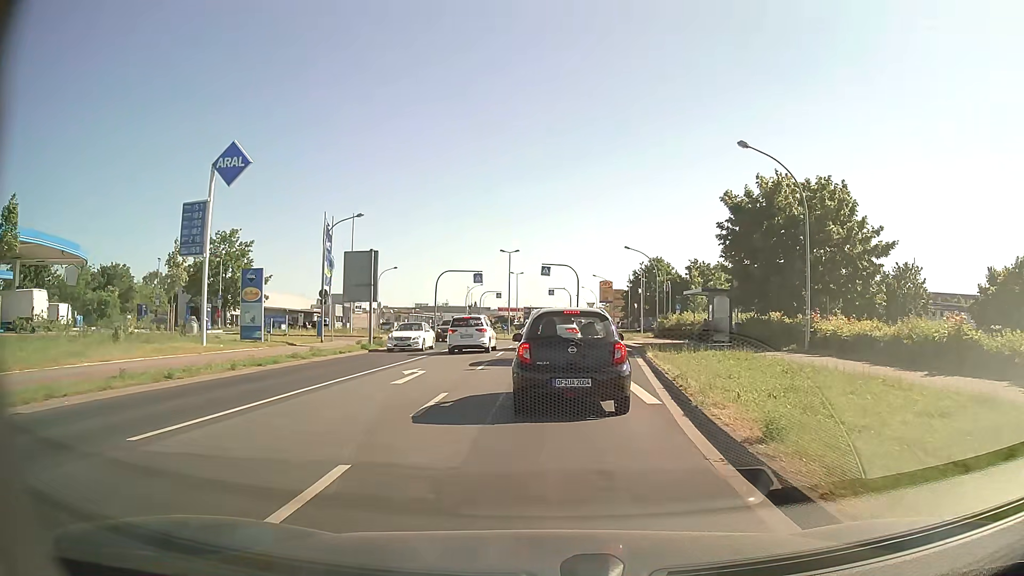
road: tertiary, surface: asphalt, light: Day
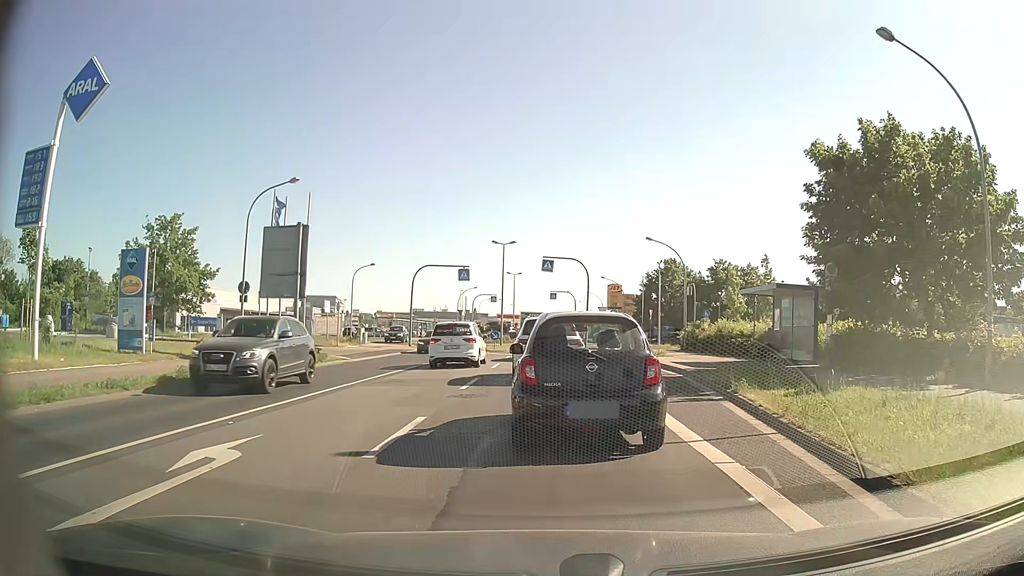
(0.0, +11.1) m; +1°
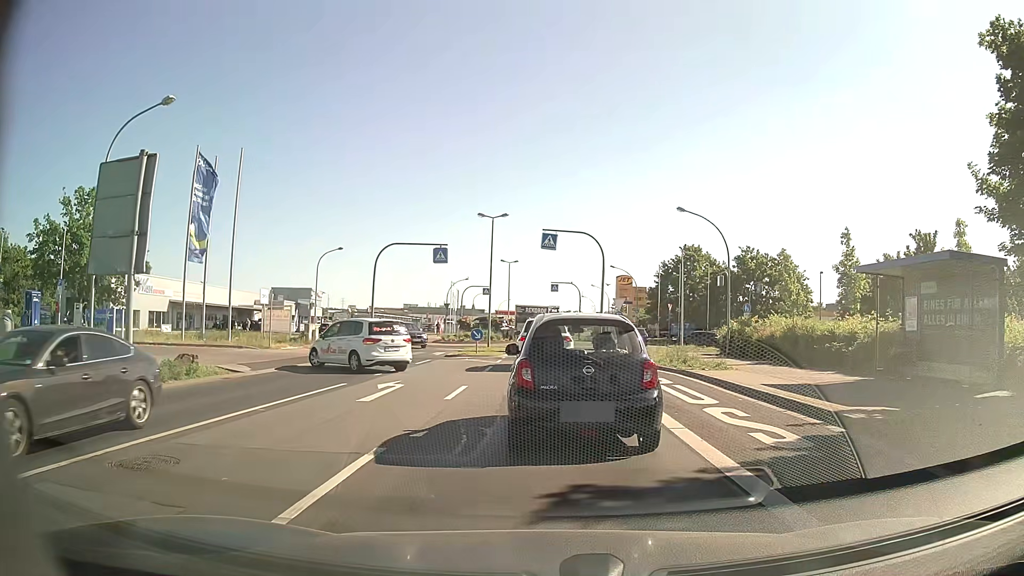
(-0.1, +11.2) m; 0°
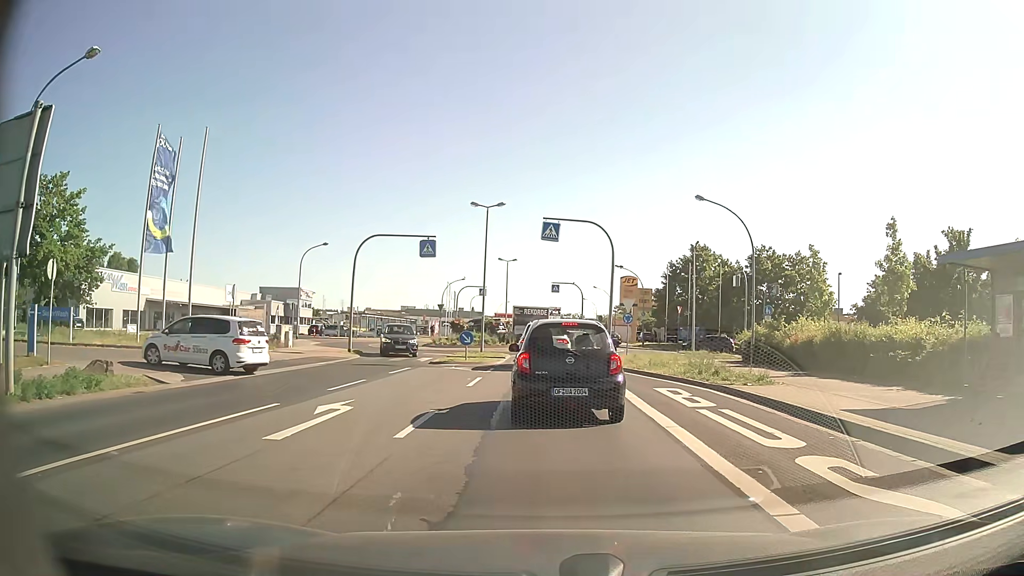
(0.0, +4.4) m; 0°
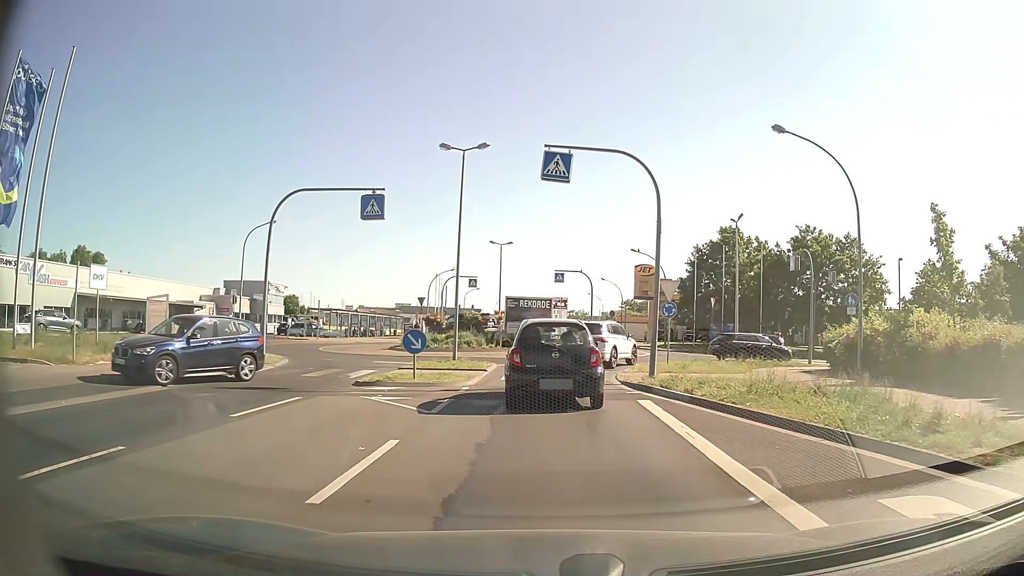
(-0.1, +11.5) m; 0°
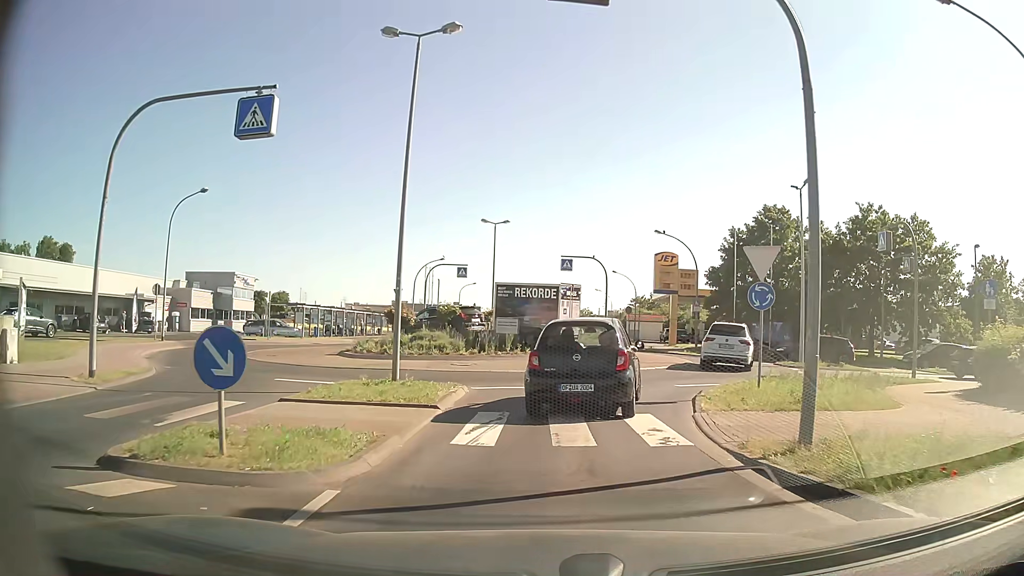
(-0.1, +10.2) m; 0°
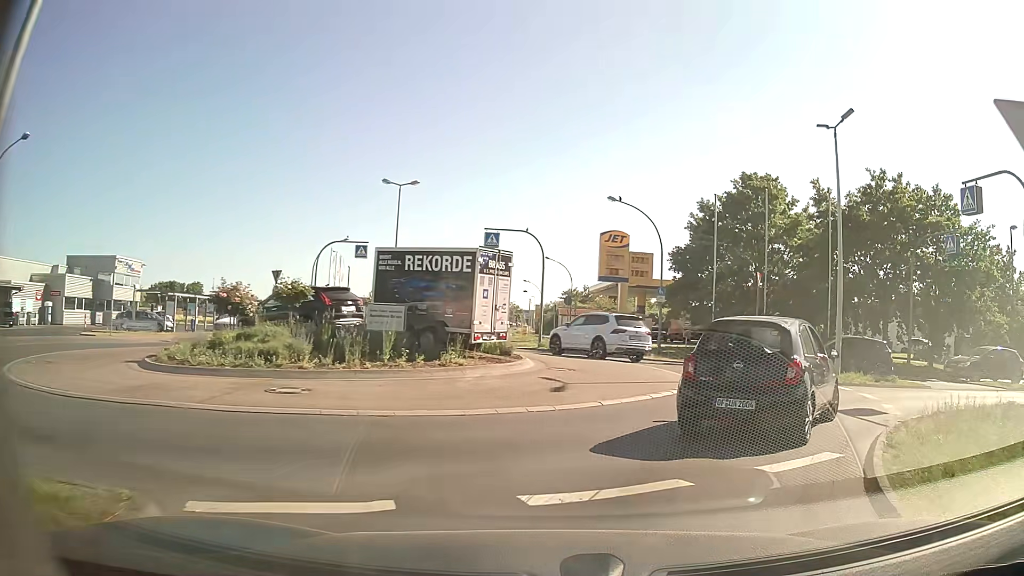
(+0.1, +10.4) m; +5°
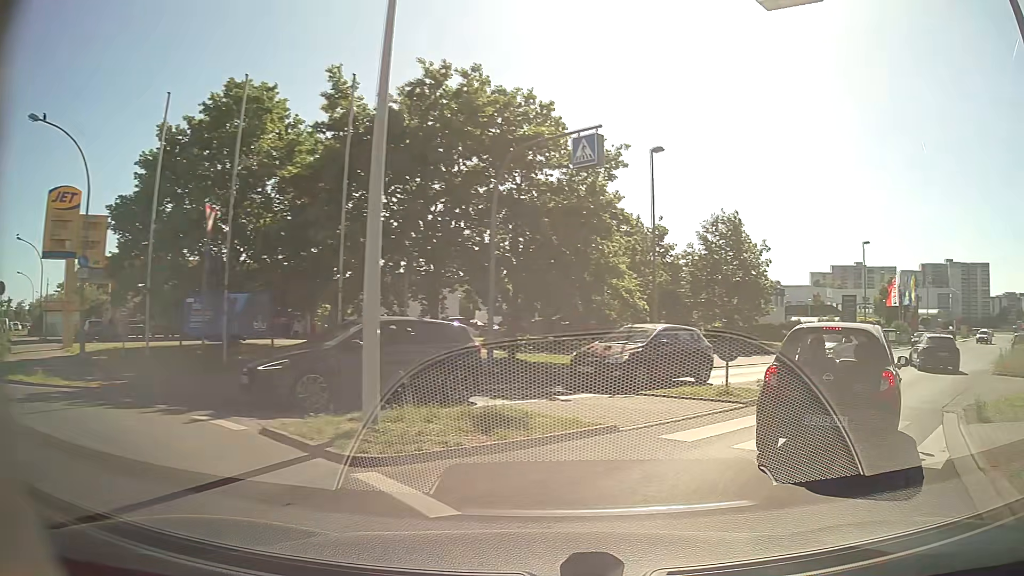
(+4.1, +12.5) m; +42°
